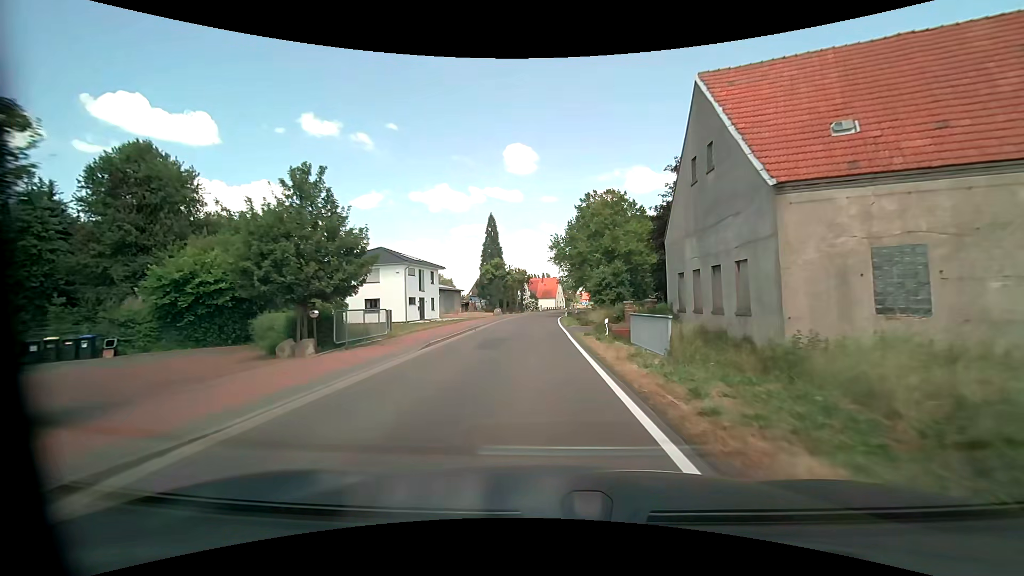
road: tertiary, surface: asphalt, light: Day
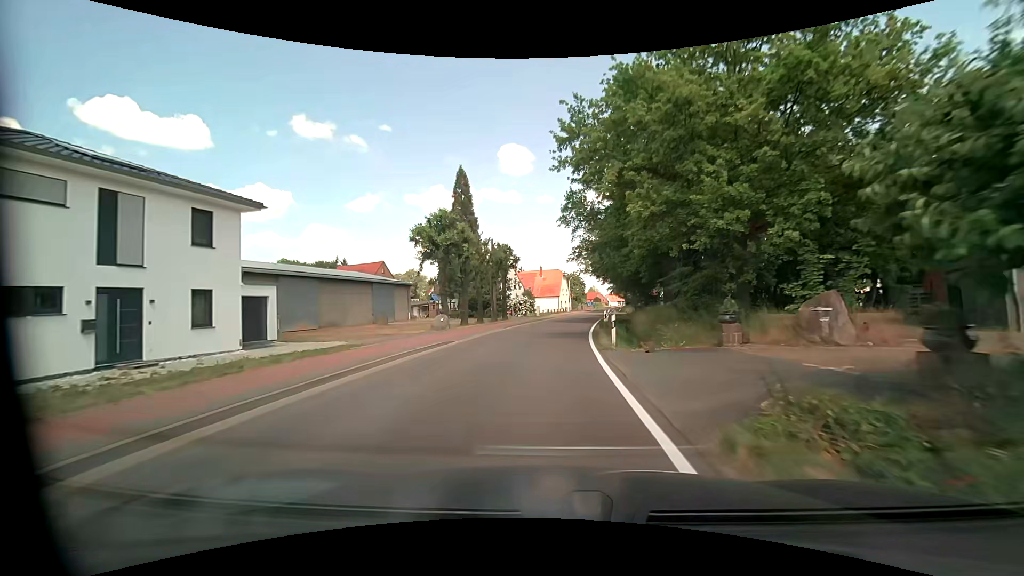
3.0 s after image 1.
(0.0, +37.8) m; 0°
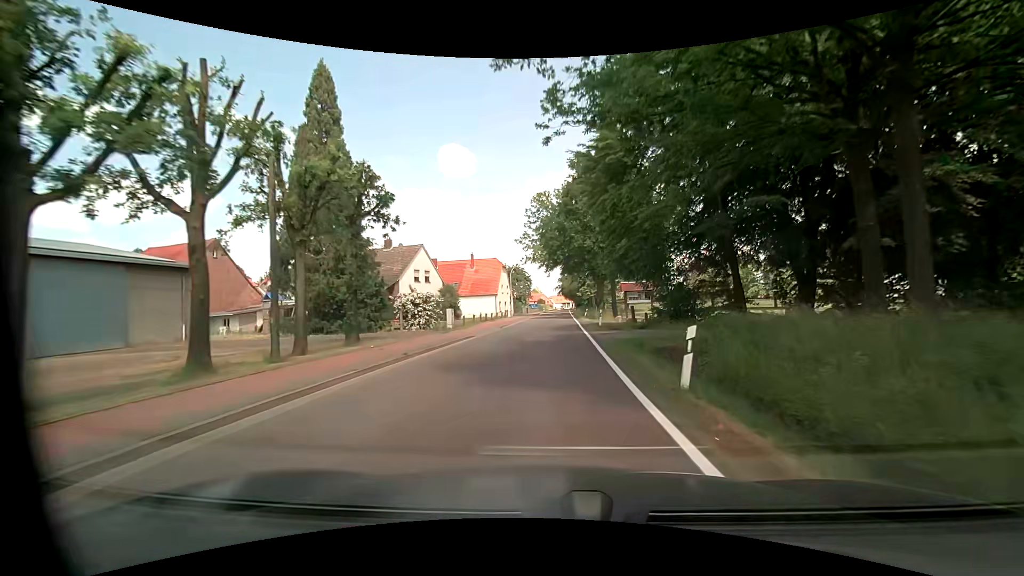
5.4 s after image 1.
(+1.3, +30.1) m; +7°
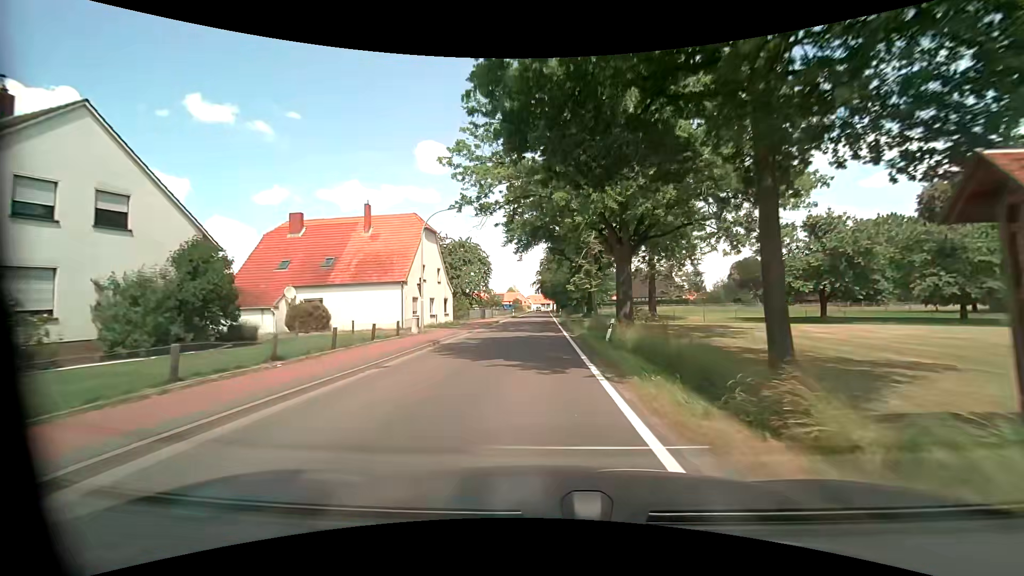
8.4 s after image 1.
(+1.0, +38.4) m; +2°
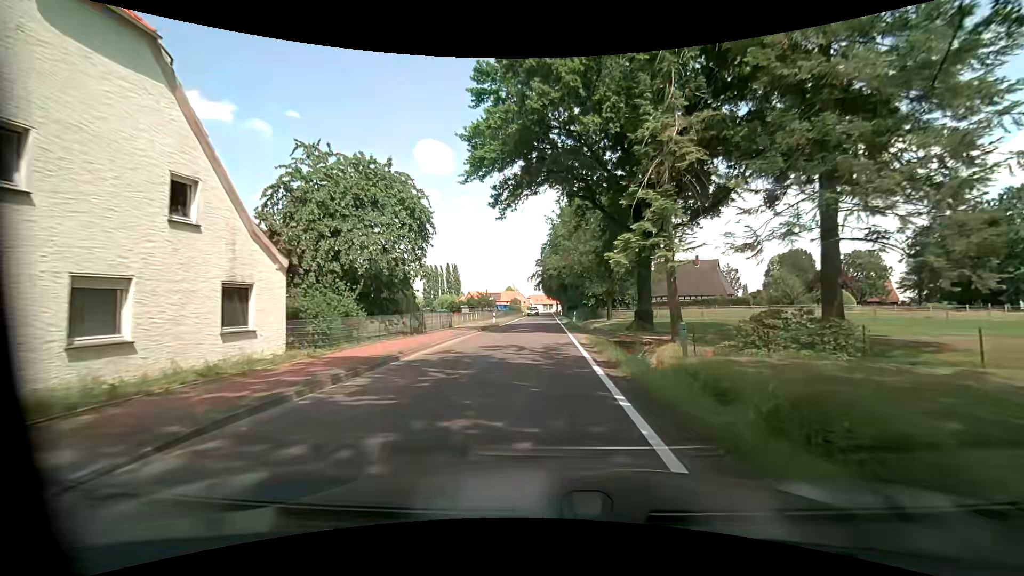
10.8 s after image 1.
(-0.1, +31.4) m; 0°
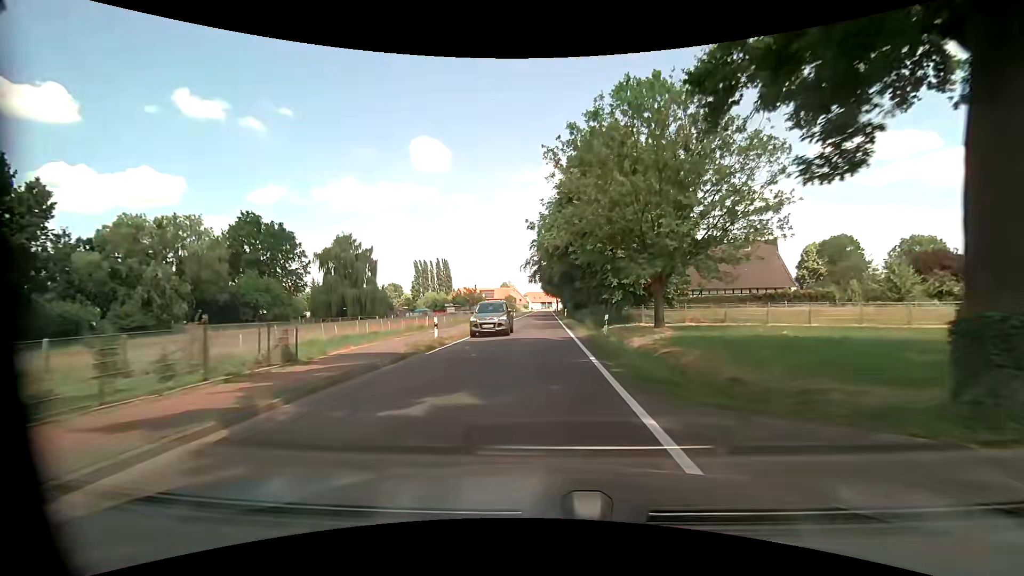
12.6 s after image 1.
(-0.1, +23.1) m; 0°
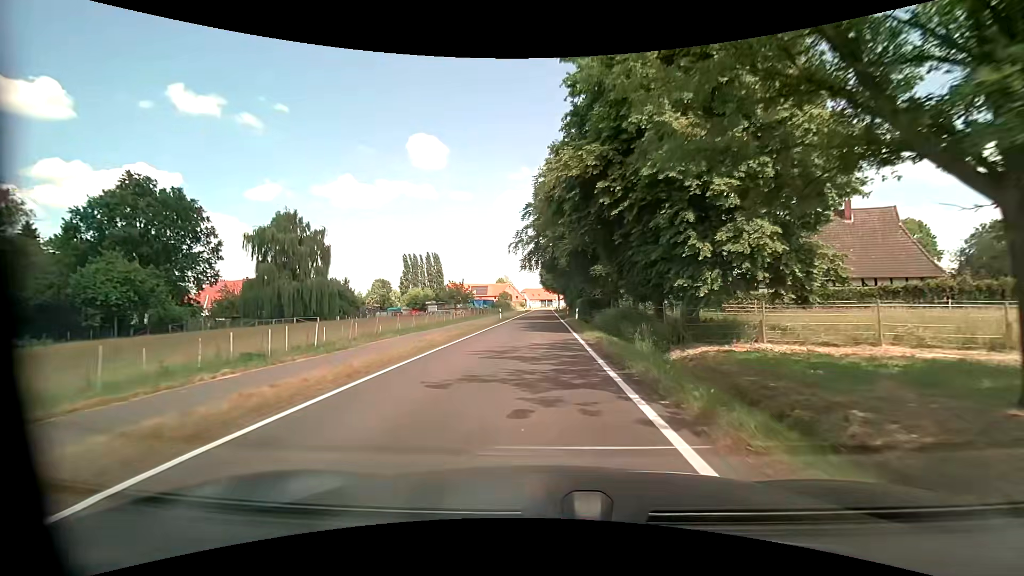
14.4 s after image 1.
(+0.1, +22.2) m; +1°
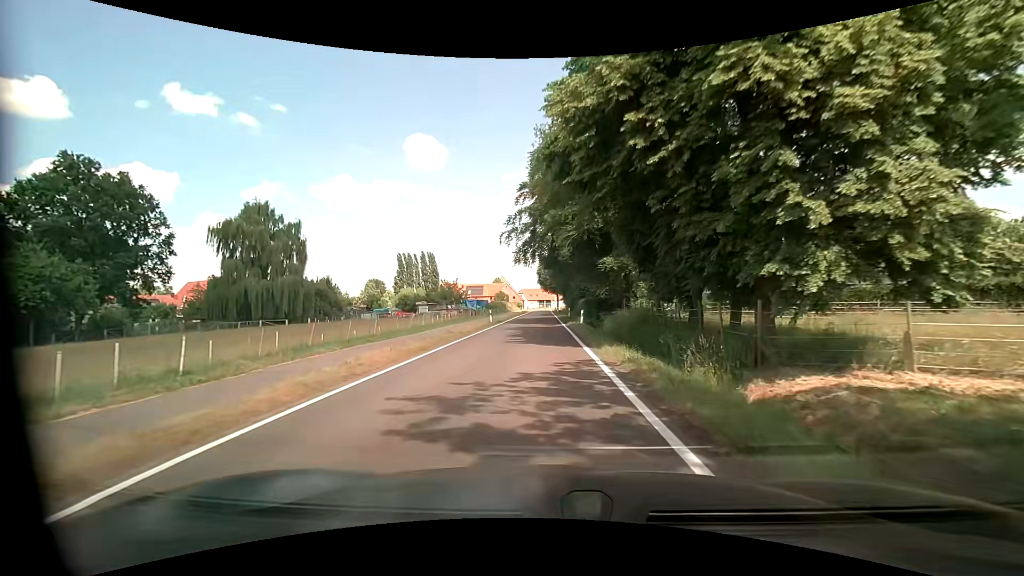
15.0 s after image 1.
(-0.1, +7.3) m; 0°
(0, +10) (0, +20) (0, +30) (0, +40) (0, +50) (0, +60) (0, +70) (0, +80) (0, +90) (0, +100) m
